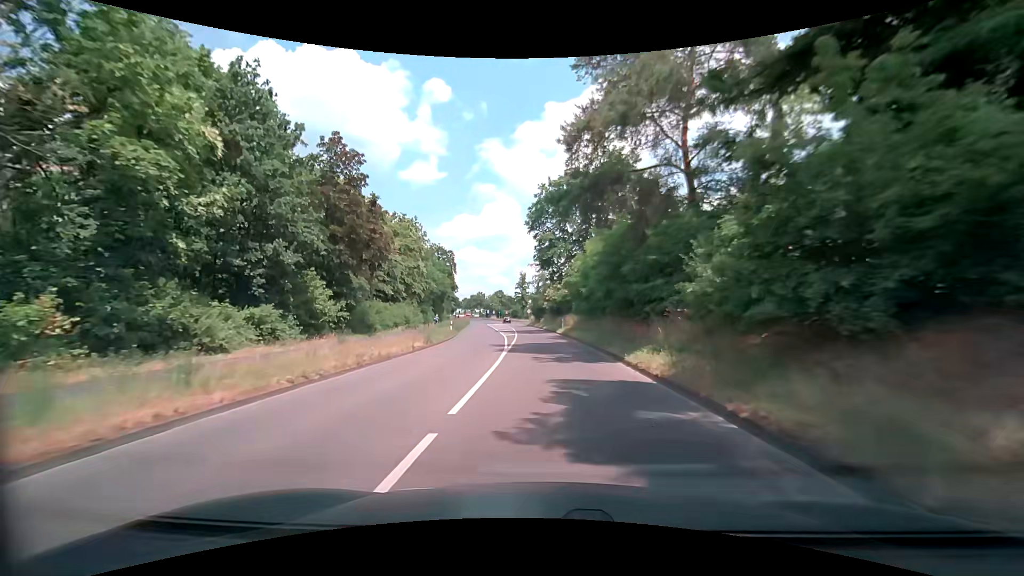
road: secondary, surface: asphalt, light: Day
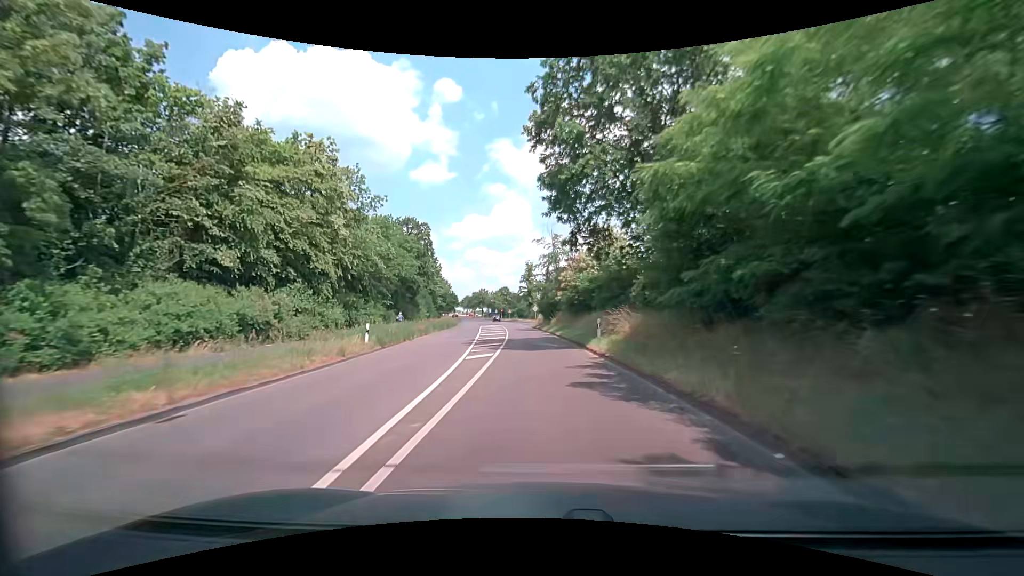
(-0.7, +25.1) m; -2°
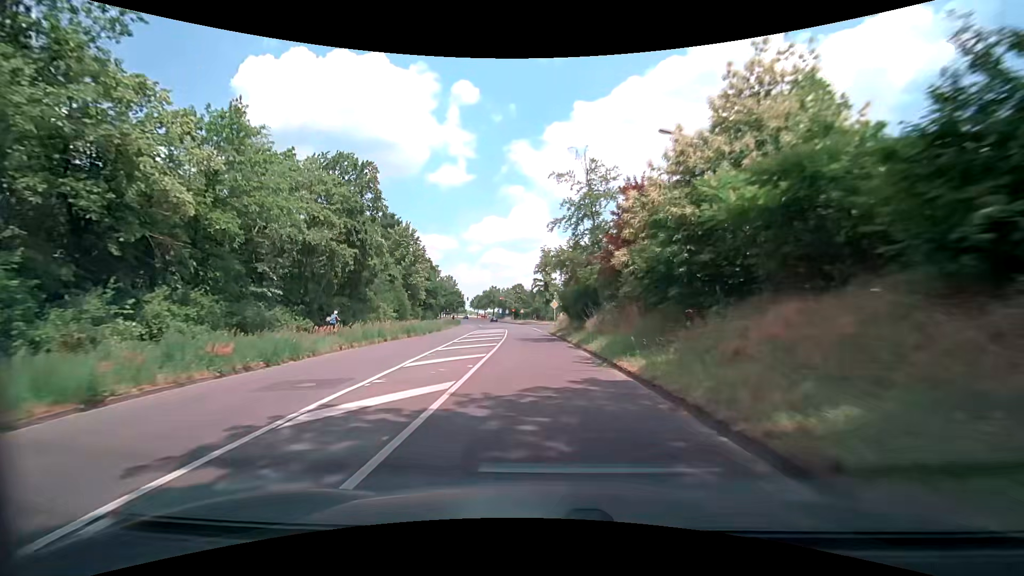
(-0.4, +25.2) m; -2°
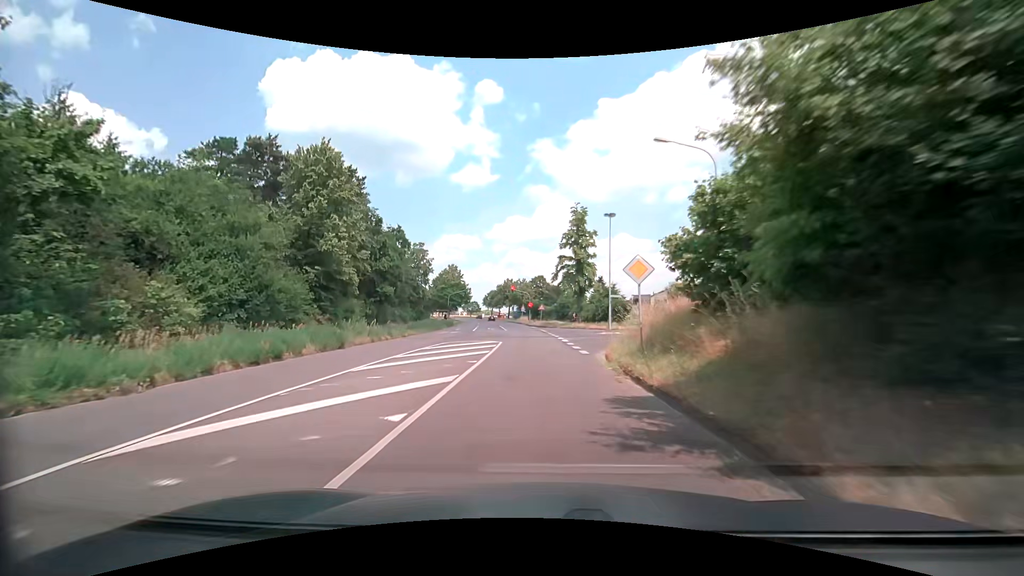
(-1.0, +32.1) m; -3°
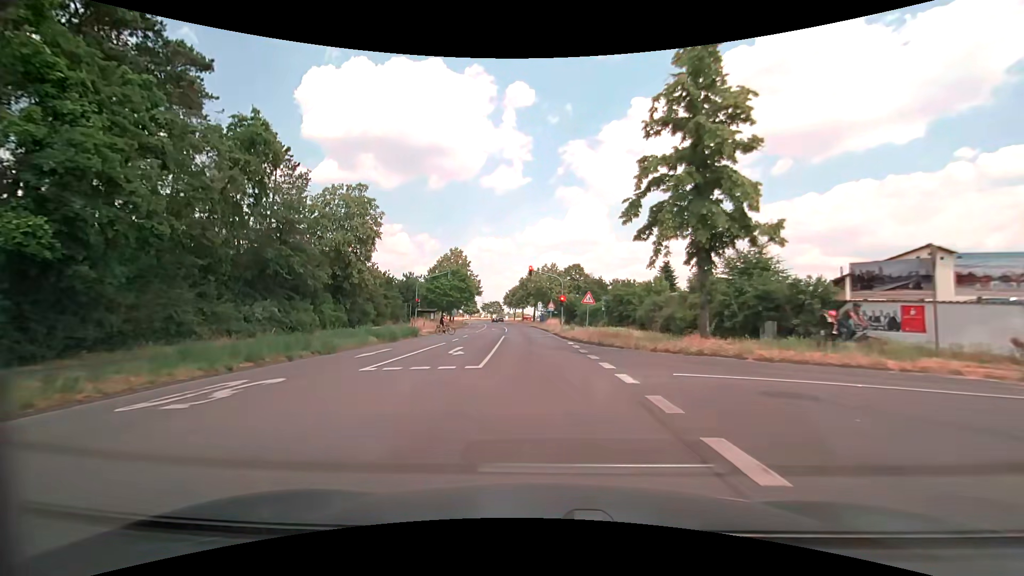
(-0.7, +35.2) m; -3°
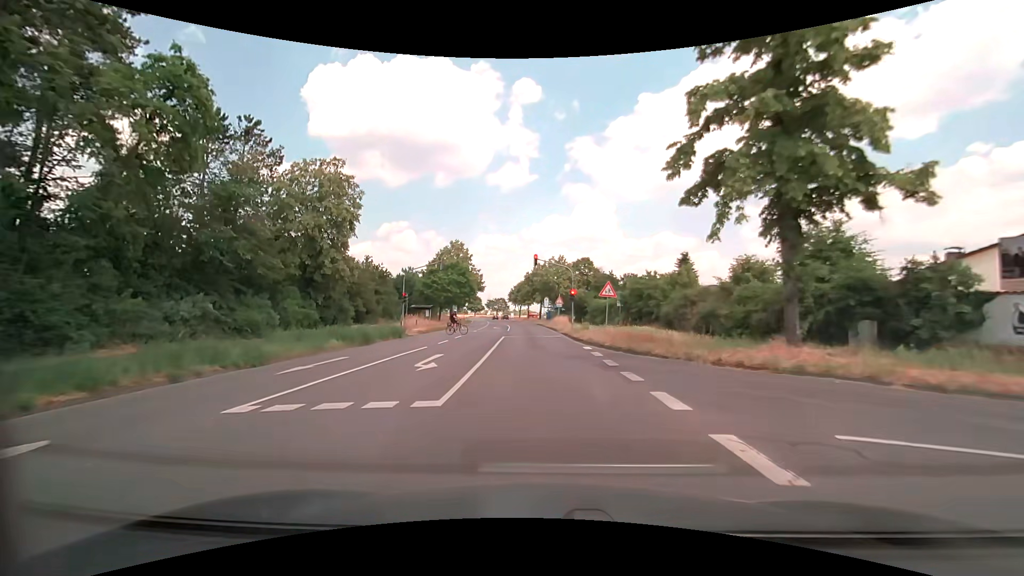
(-0.1, +6.1) m; -1°
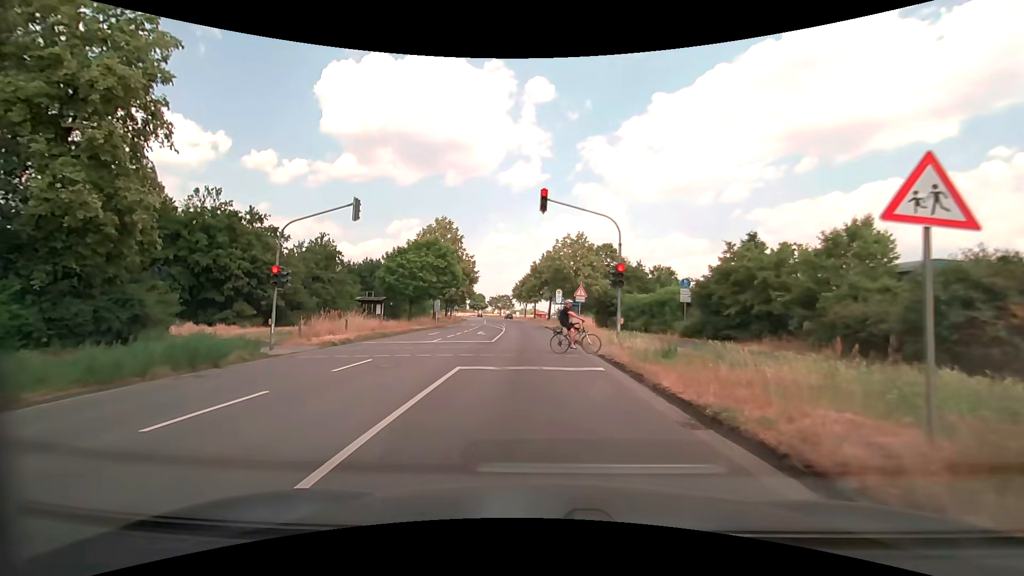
(-0.2, +19.1) m; 0°
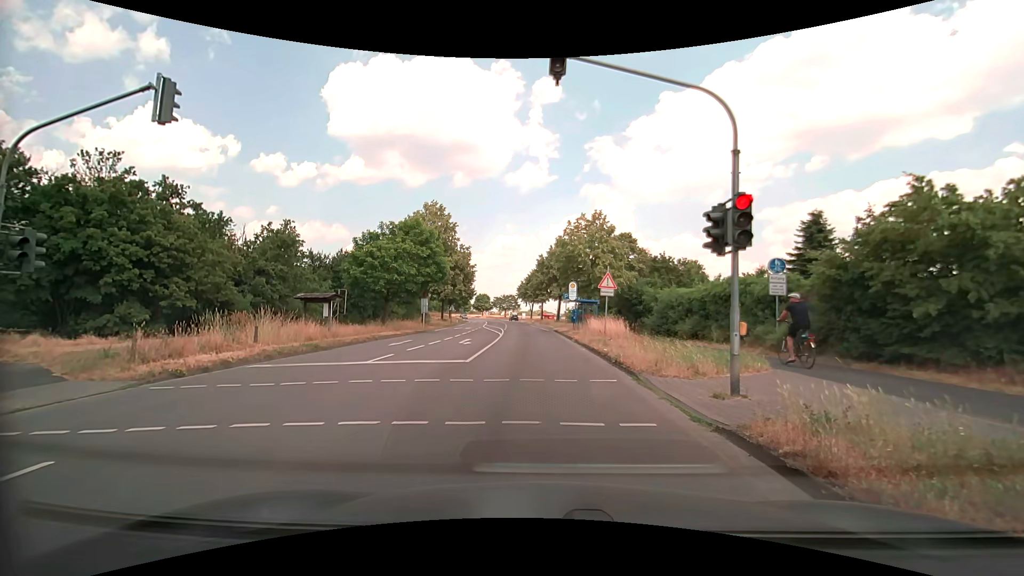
(-0.3, +9.7) m; -2°
